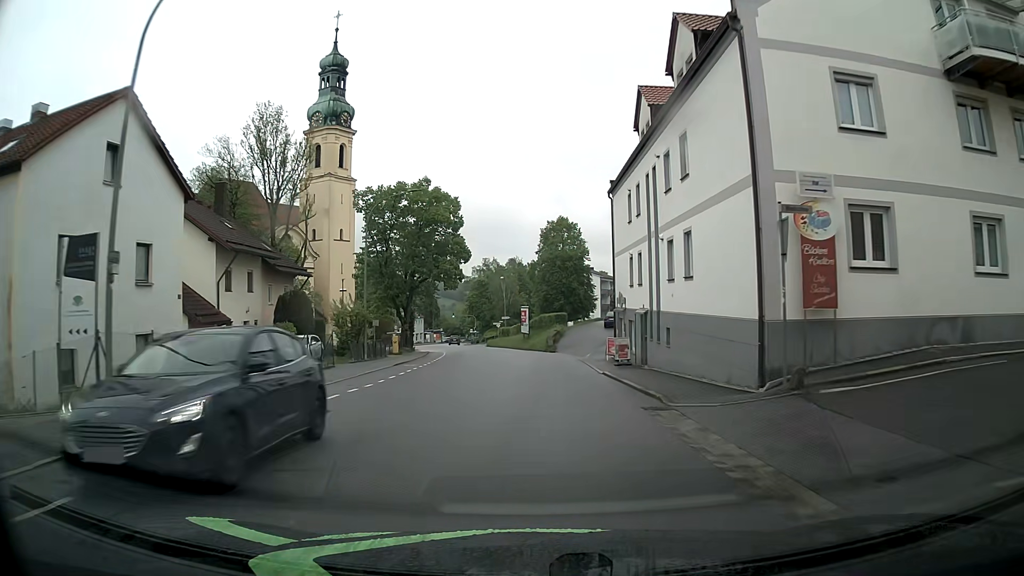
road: tertiary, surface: asphalt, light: Day
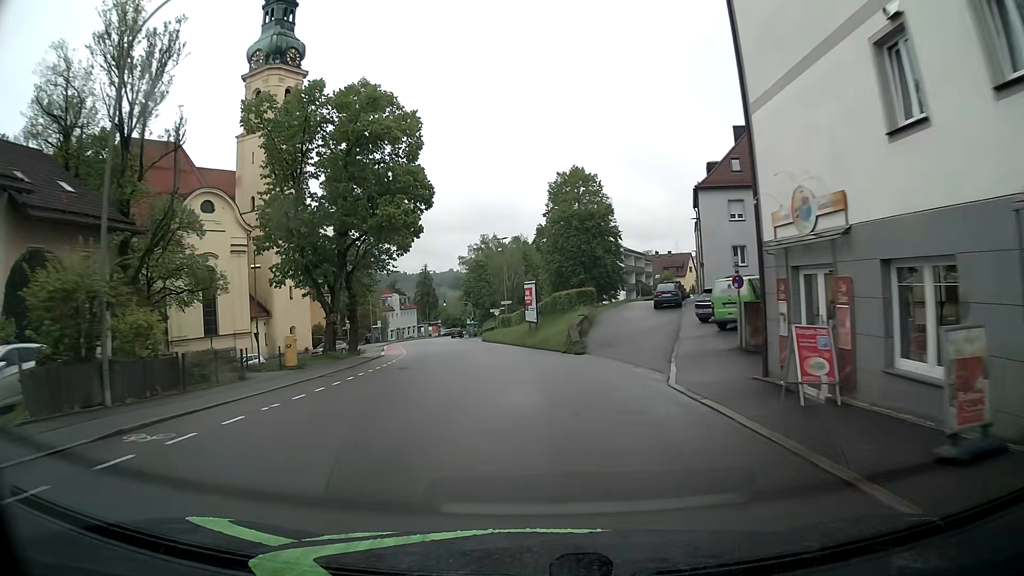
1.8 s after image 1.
(-0.2, +23.4) m; -1°
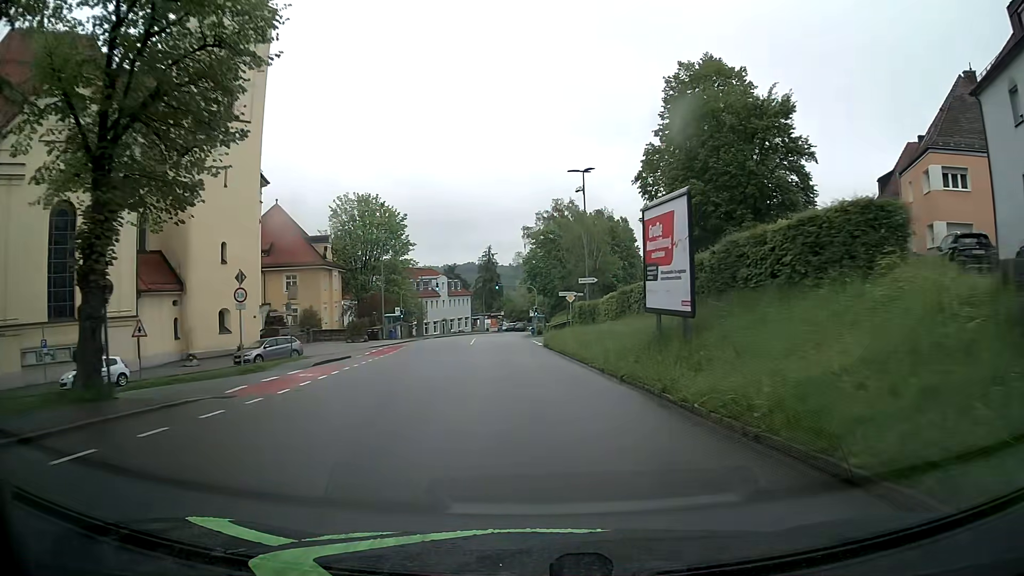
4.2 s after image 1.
(-1.7, +30.8) m; -7°
(0, +10) (-1, +20) (-1, +30) (-2, +40) (-3, +50) (-3, +60) (-4, +70) (-4, +80) (-3, +90) (-2, +100) m
